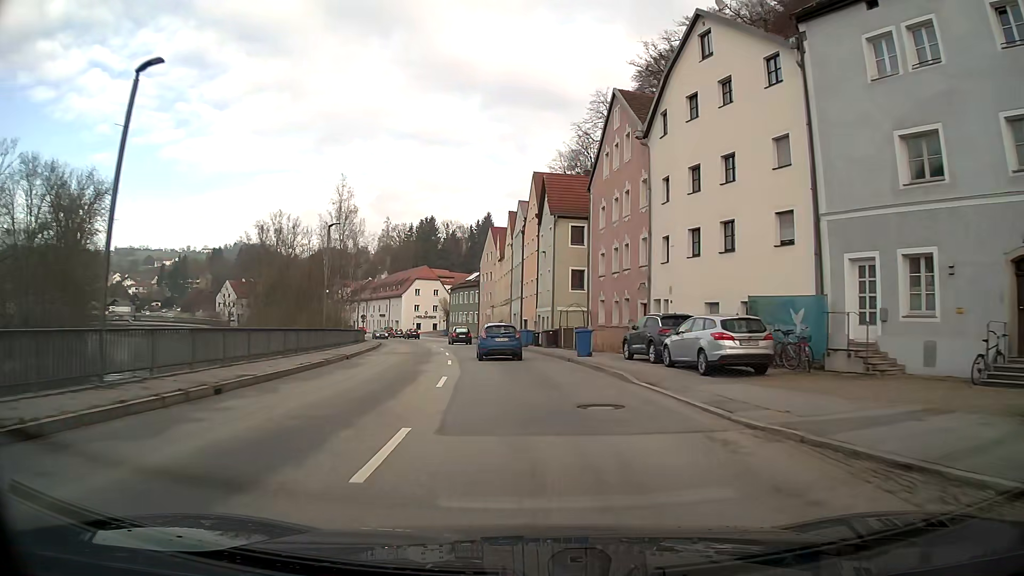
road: primary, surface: asphalt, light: Day
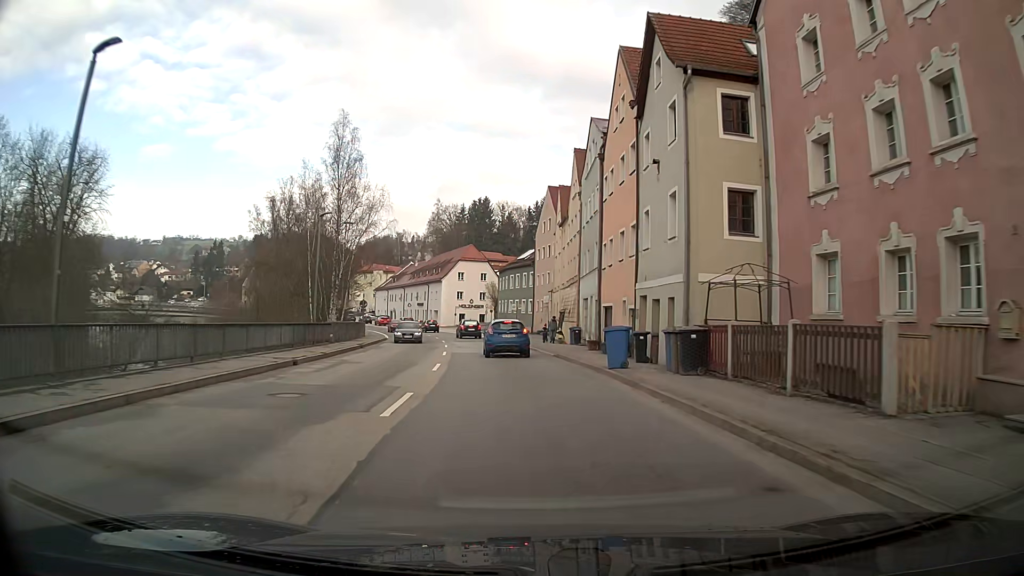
(-1.0, +23.2) m; -5°
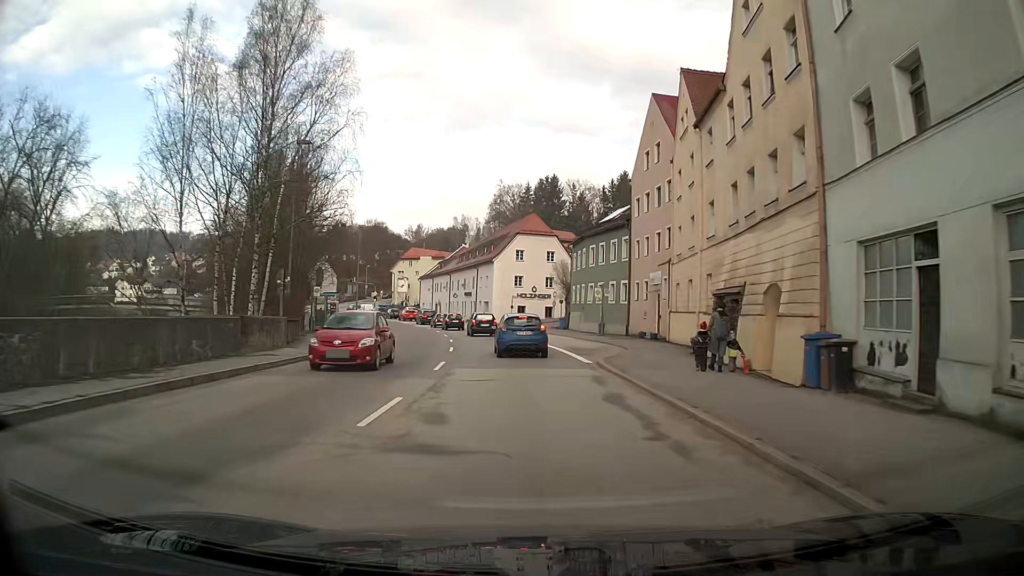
(-1.5, +28.3) m; -6°
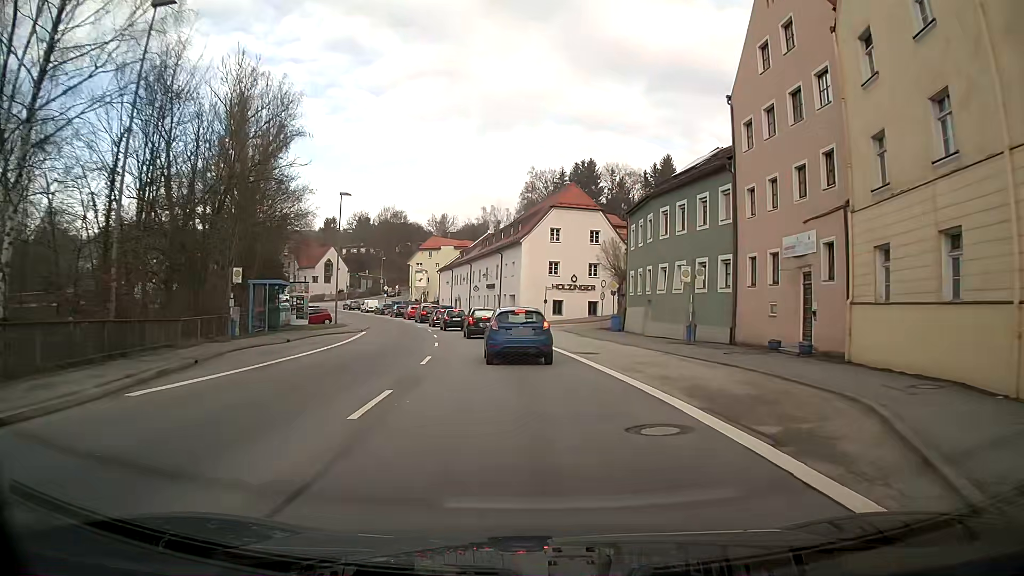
(-0.4, +17.6) m; -3°
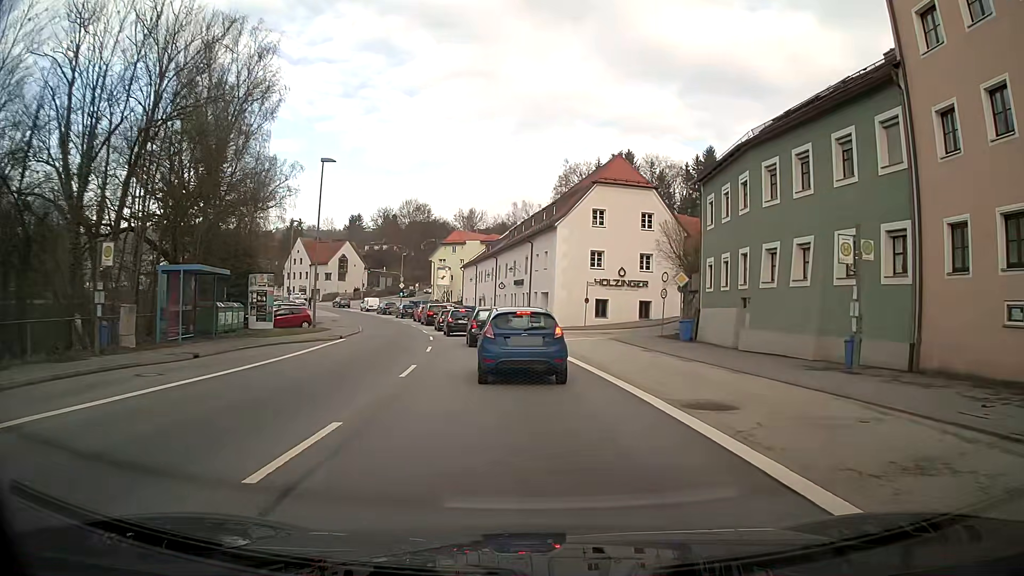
(-0.2, +12.0) m; -2°
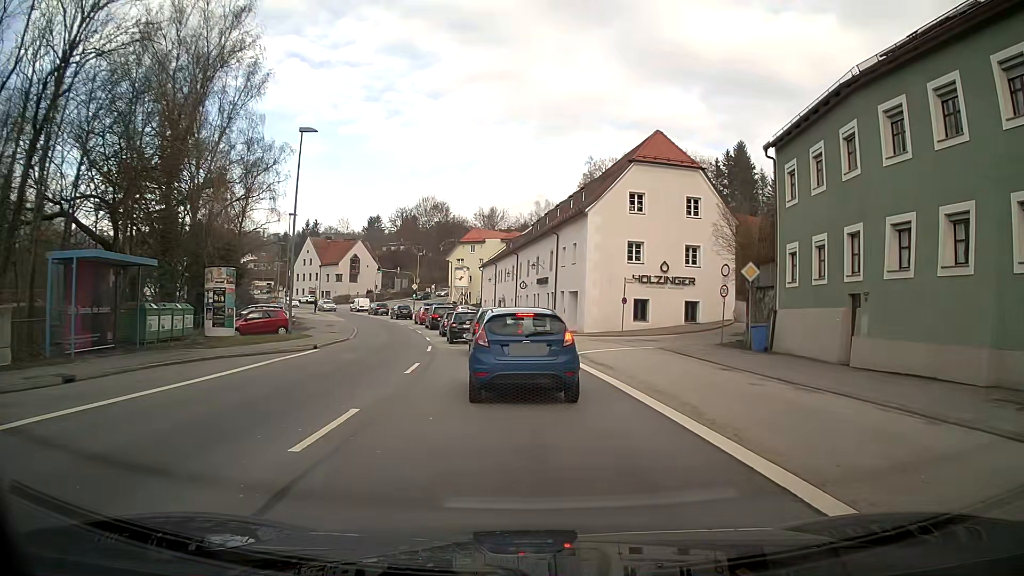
(-0.1, +7.6) m; -2°
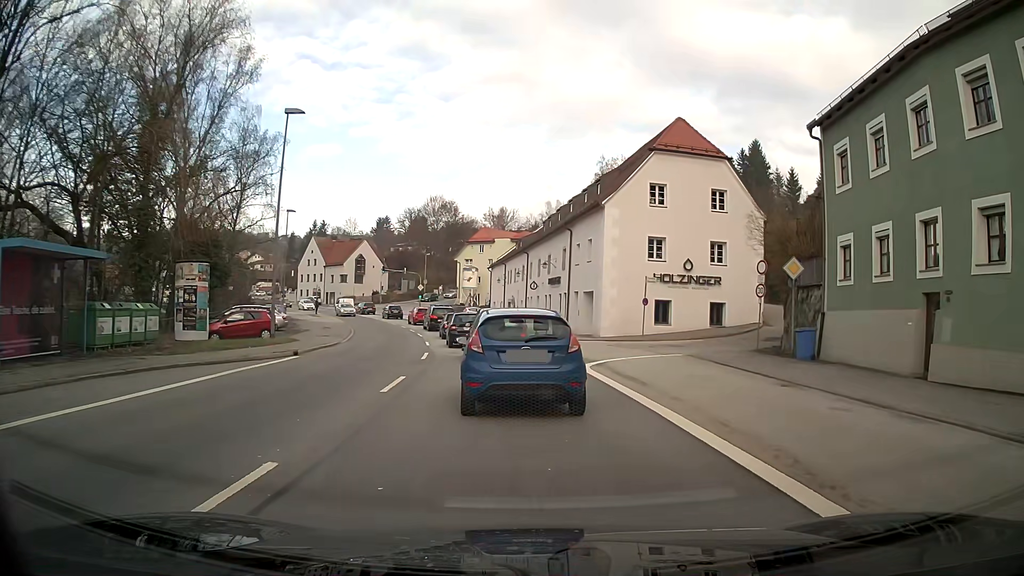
(0.0, +3.5) m; 0°
